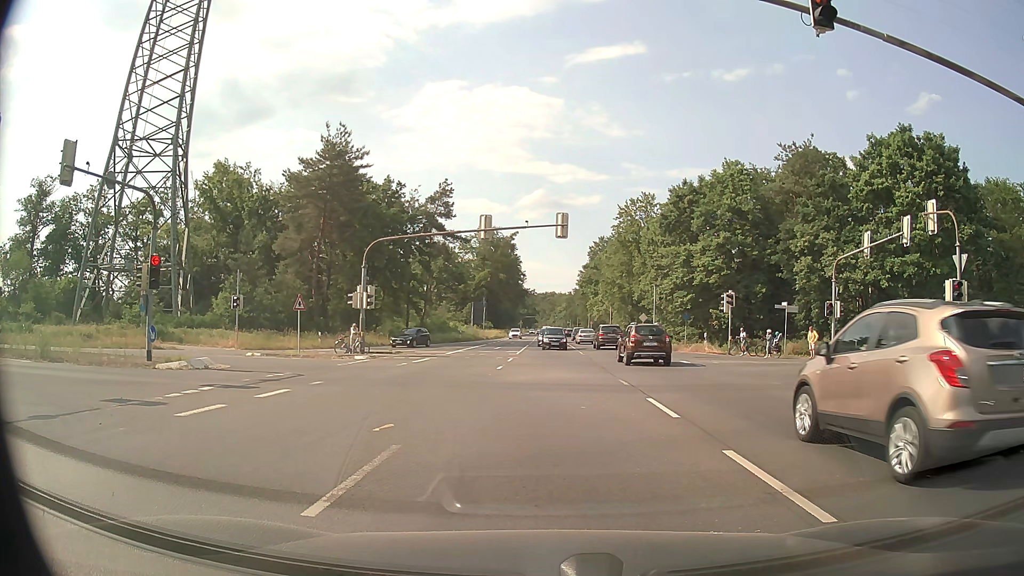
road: primary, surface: asphalt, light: Day
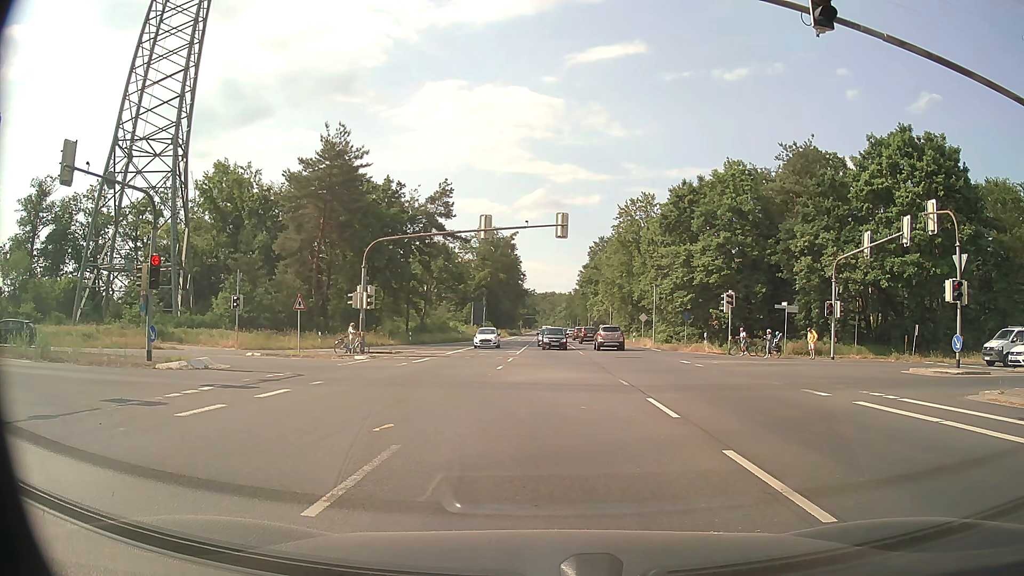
(0.0, 0.0) m; 0°
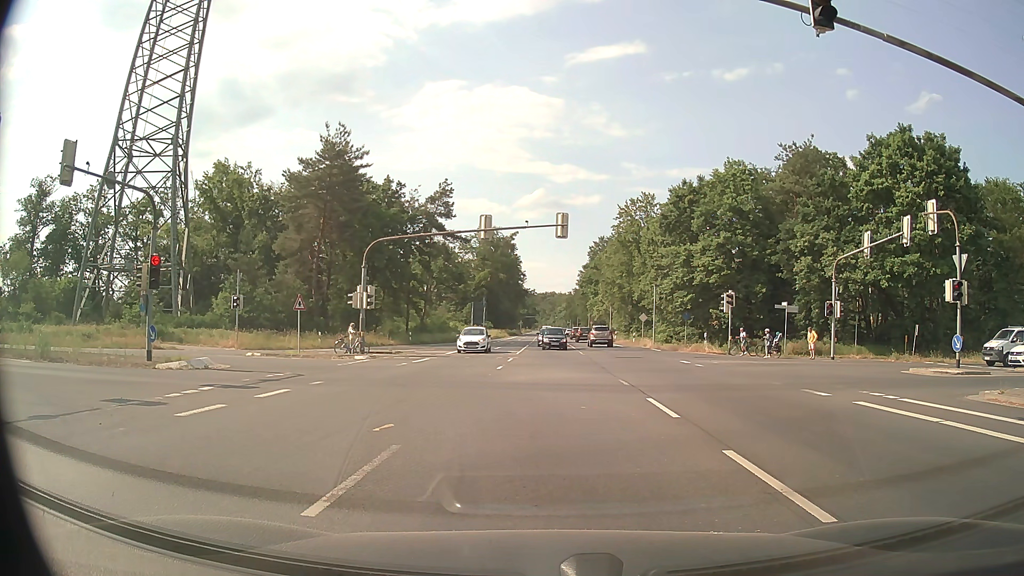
(0.0, 0.0) m; 0°
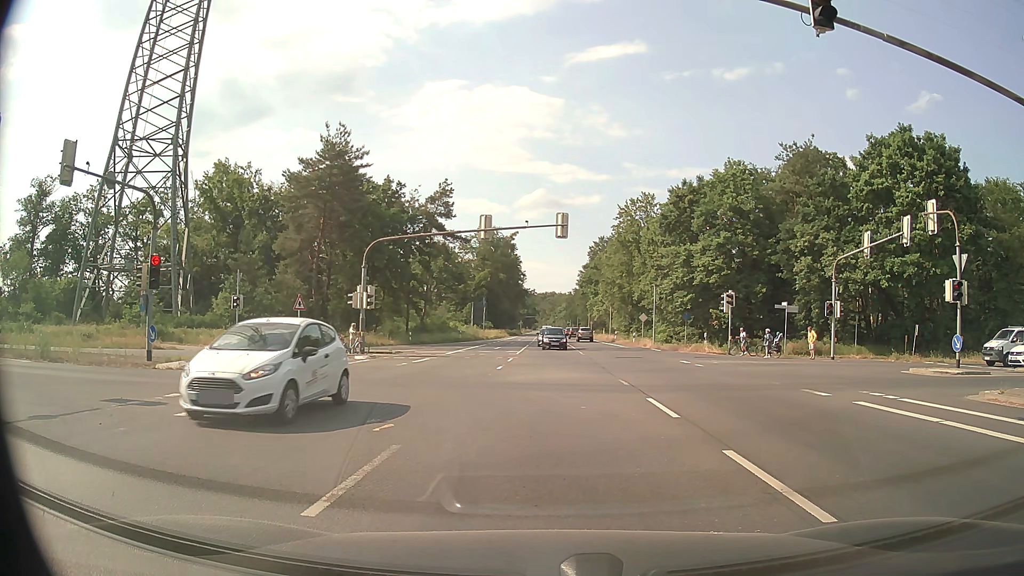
(0.0, 0.0) m; 0°
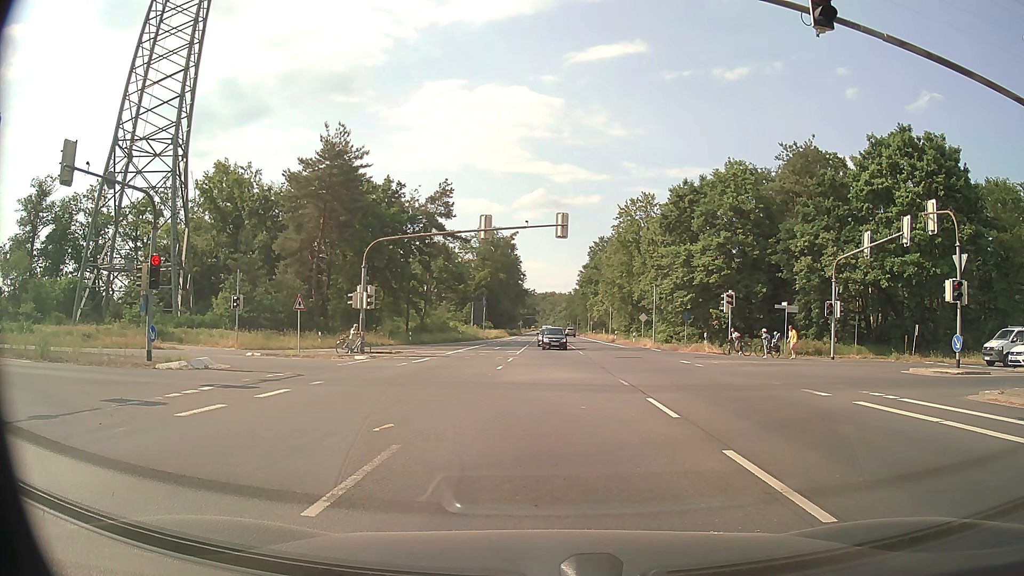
(0.0, 0.0) m; 0°
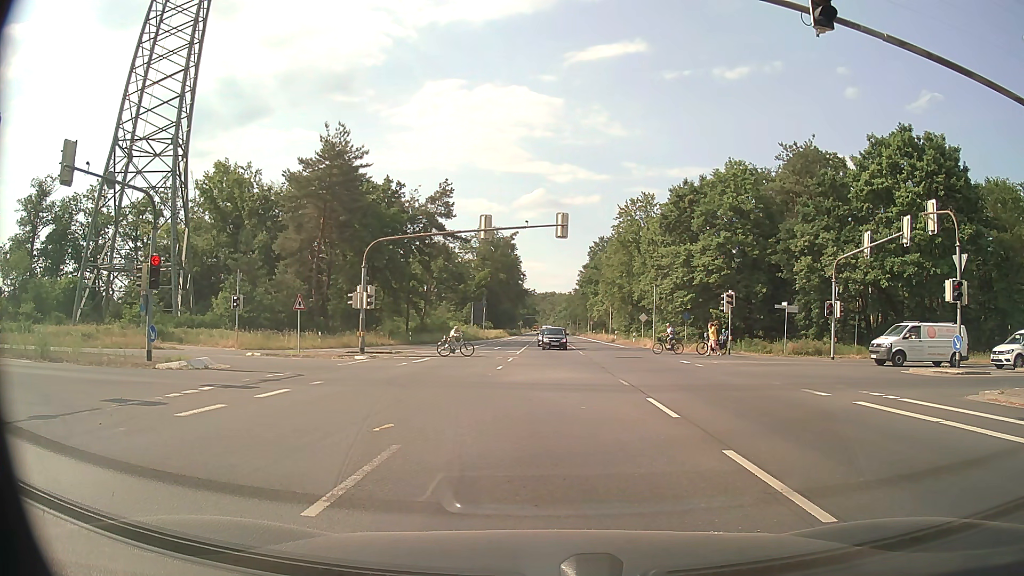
(0.0, 0.0) m; 0°
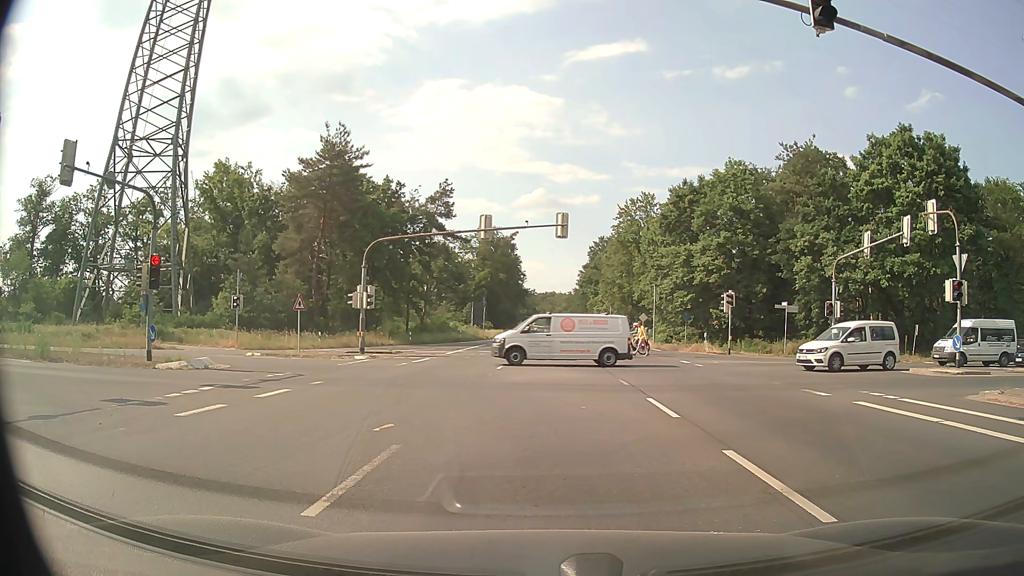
(0.0, 0.0) m; 0°
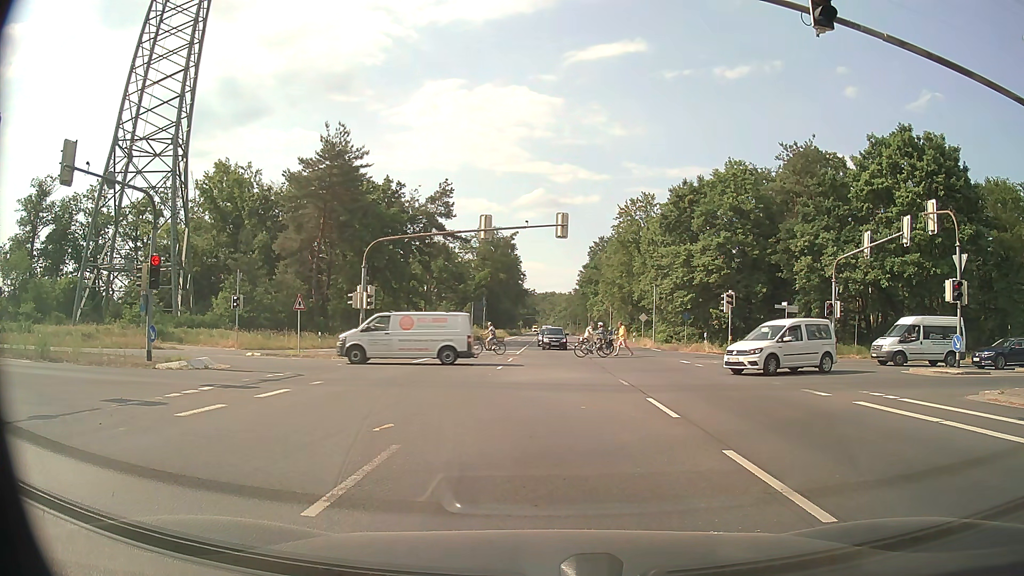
(0.0, 0.0) m; 0°
